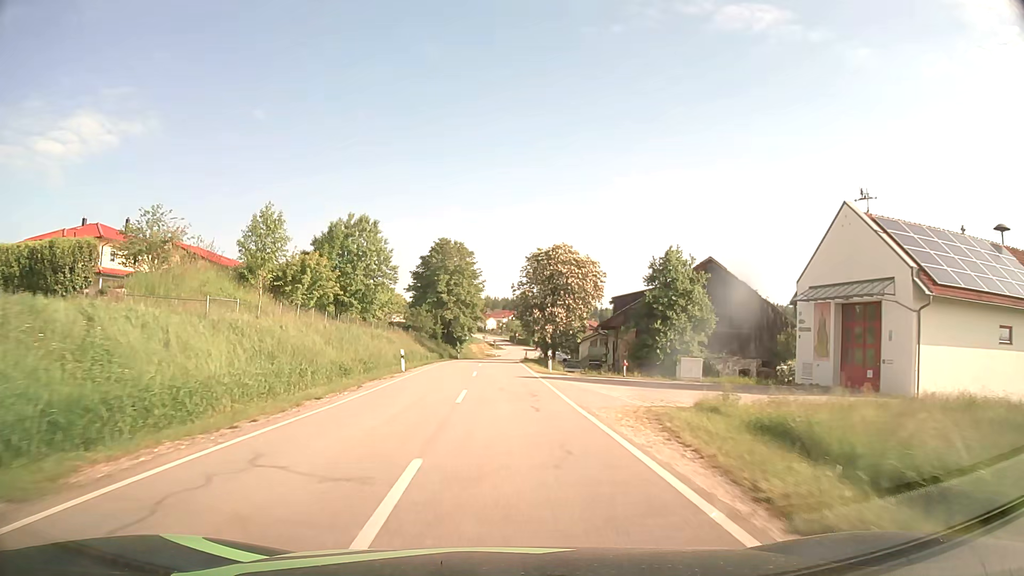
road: tertiary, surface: asphalt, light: Day
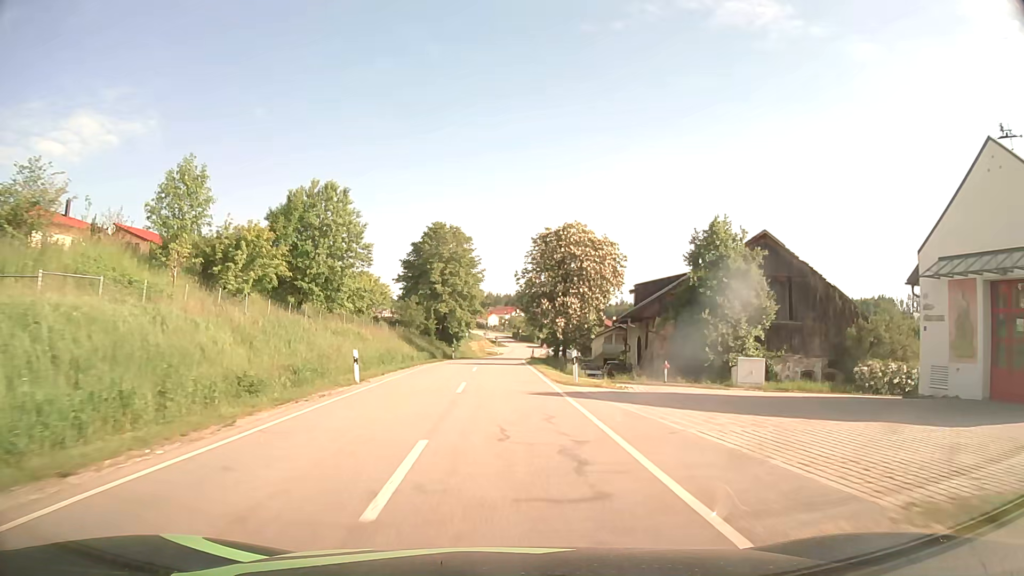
(0.0, +10.6) m; 0°
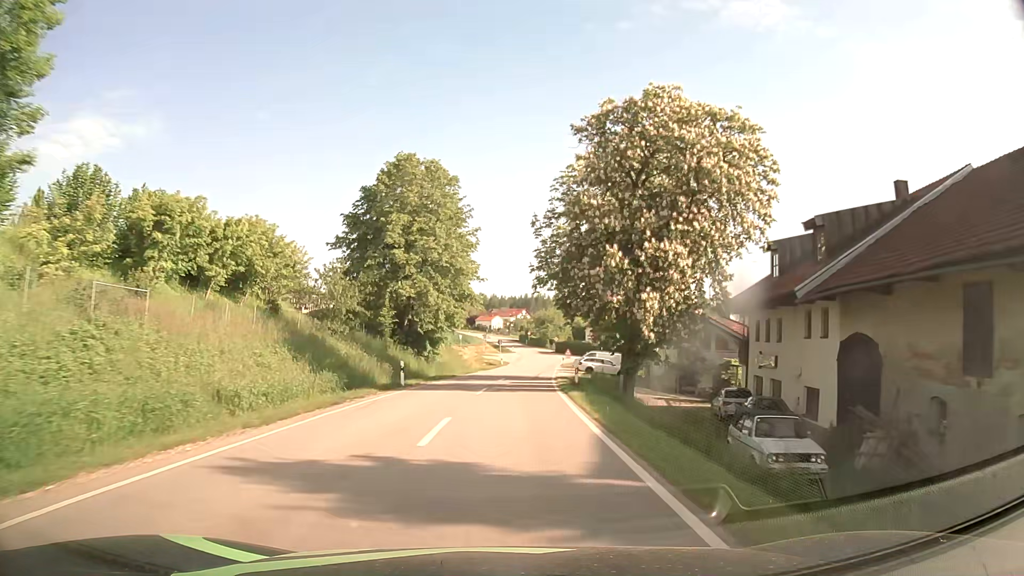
(-0.2, +32.1) m; 0°
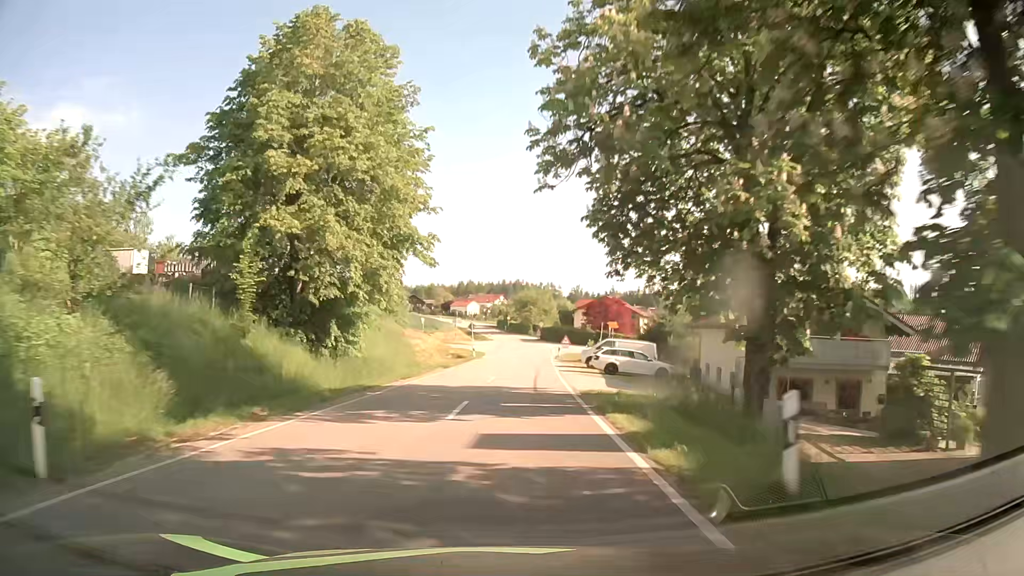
(+0.2, +21.4) m; +2°
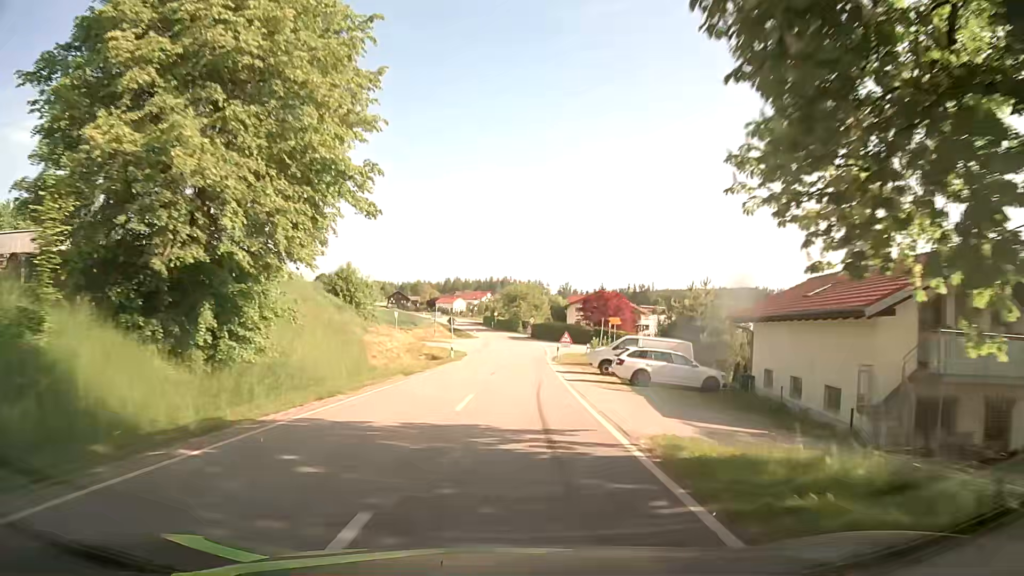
(+0.1, +10.6) m; +1°
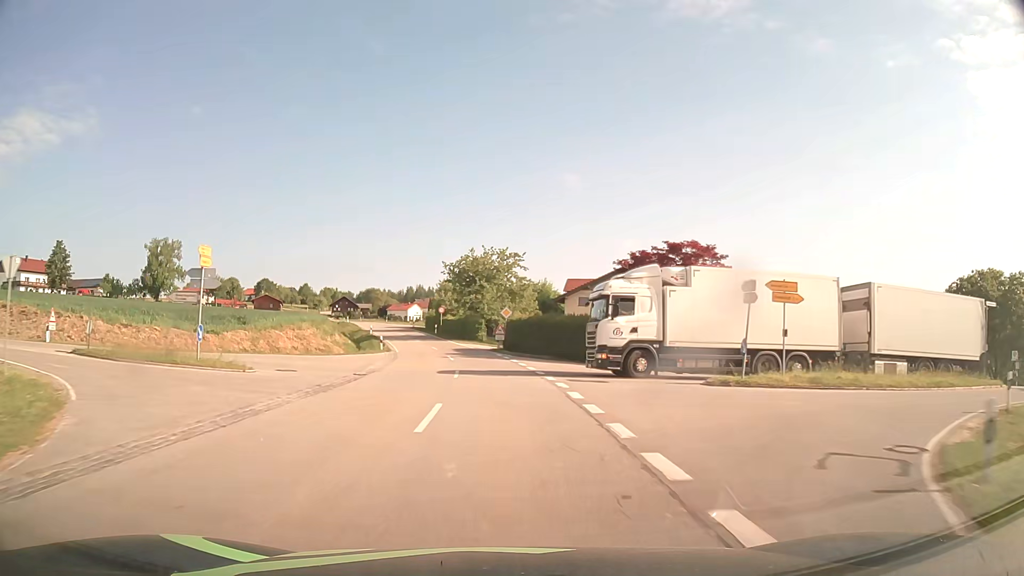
(+1.9, +51.7) m; +3°
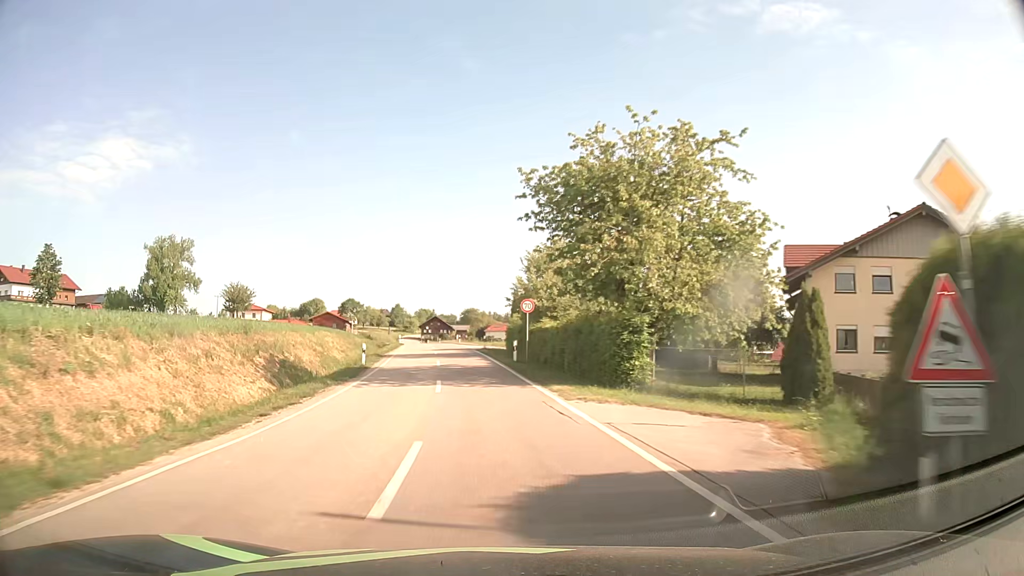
(-2.5, +41.0) m; -9°
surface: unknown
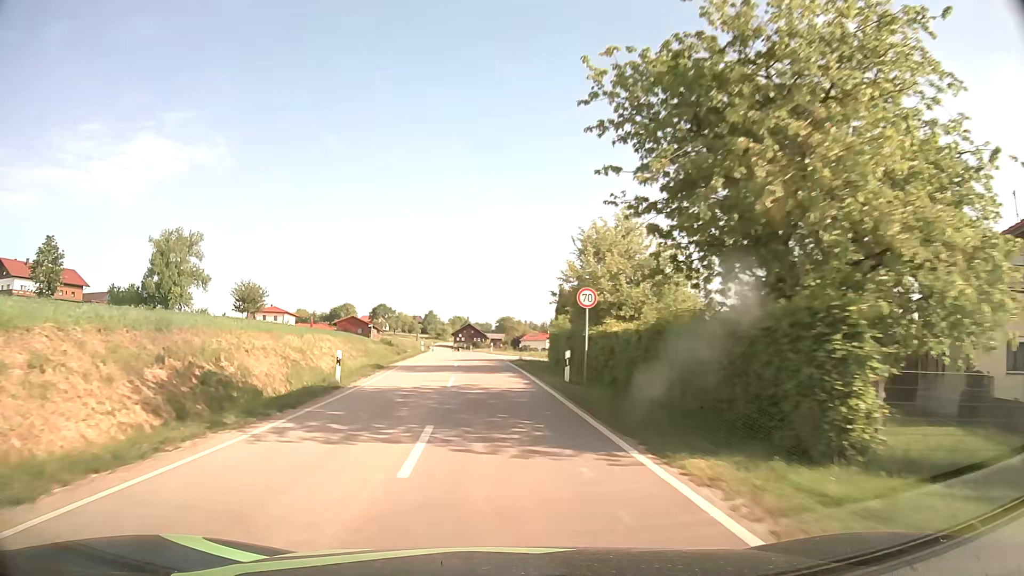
(-0.3, +10.5) m; -3°
(0, +10) (-1, +20) (-1, +30) (-2, +40) (-3, +50) (-3, +60) (-4, +70) (-5, +80) (-6, +90) (-7, +100) m
